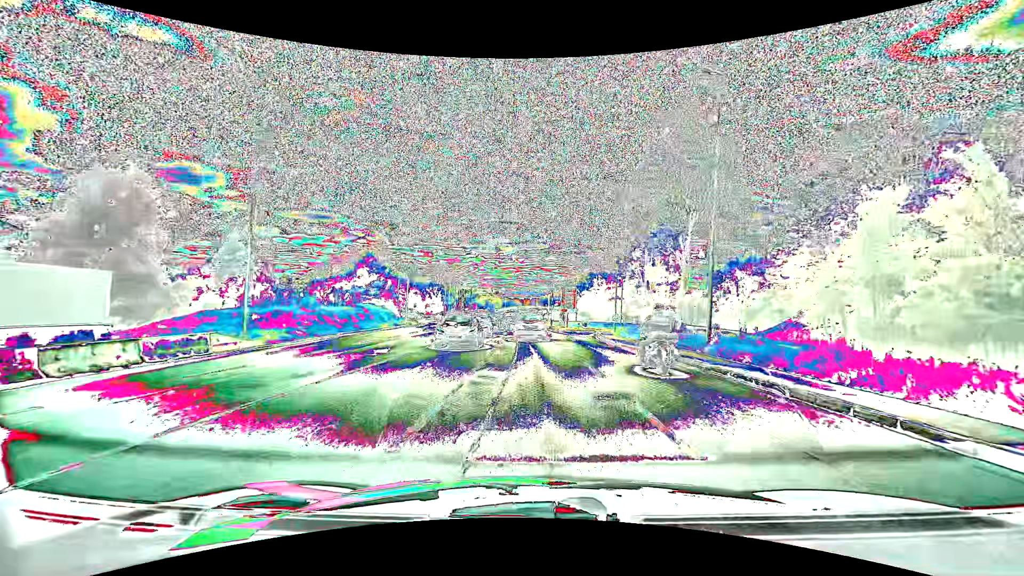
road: primary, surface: asphalt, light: Day
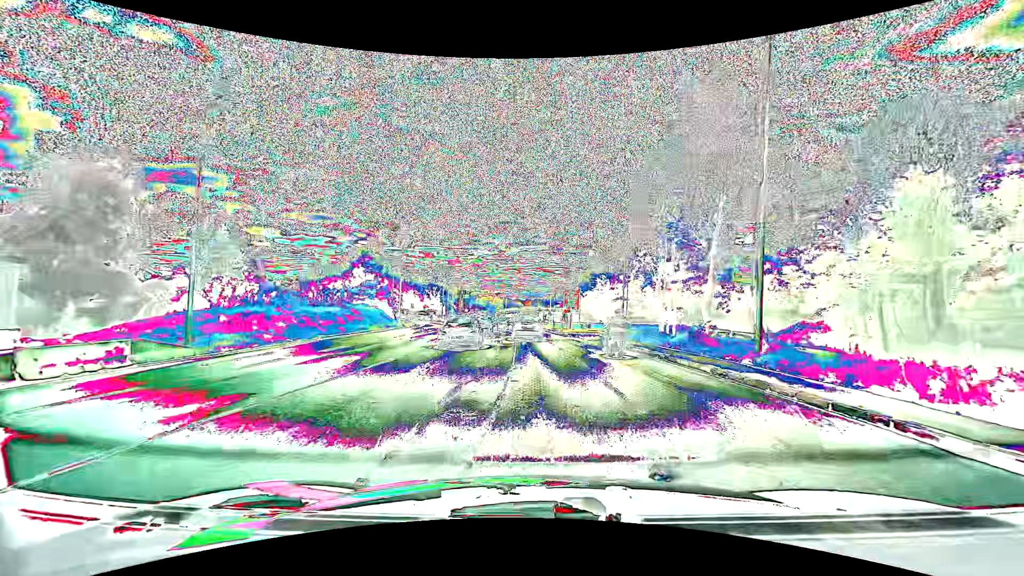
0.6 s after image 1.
(0.0, +3.9) m; 0°
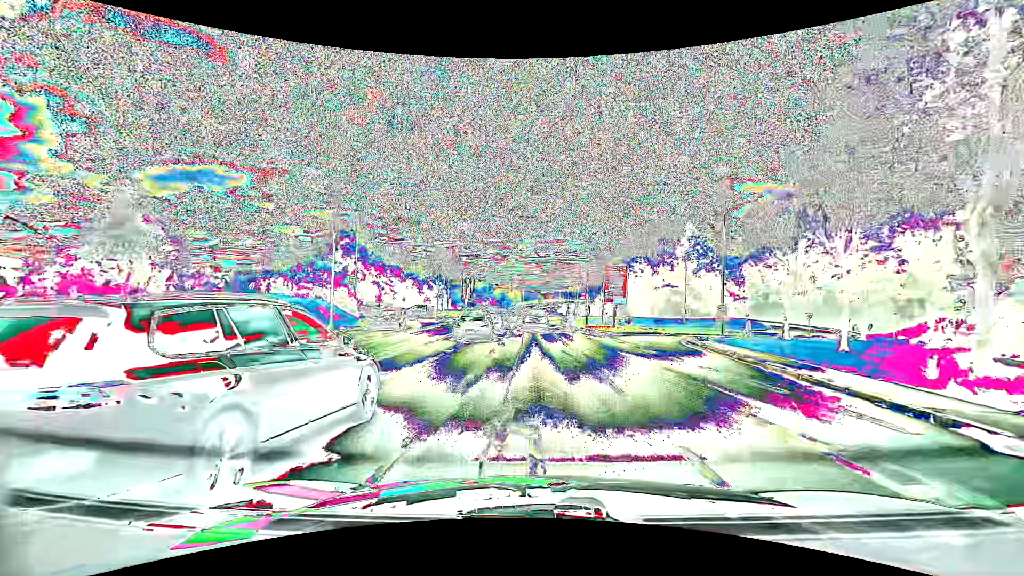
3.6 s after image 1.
(-0.5, +23.2) m; -2°
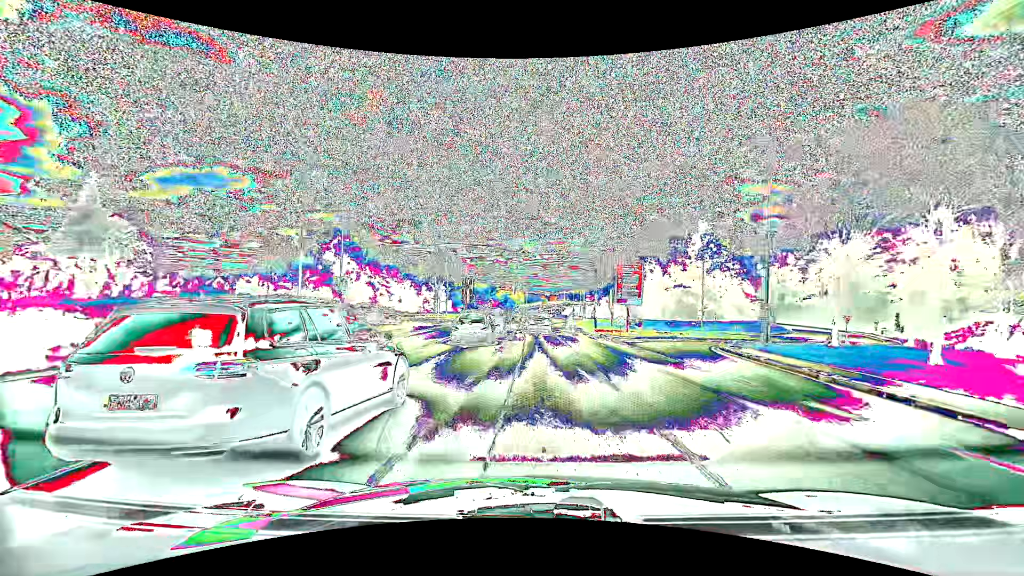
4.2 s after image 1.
(0.0, +5.1) m; -1°
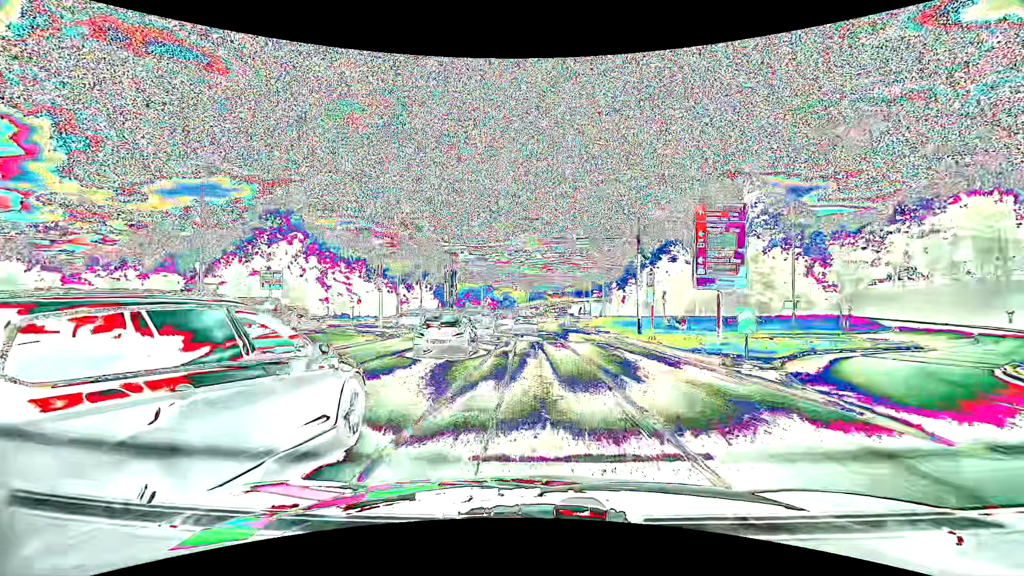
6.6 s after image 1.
(0.0, +20.1) m; 0°
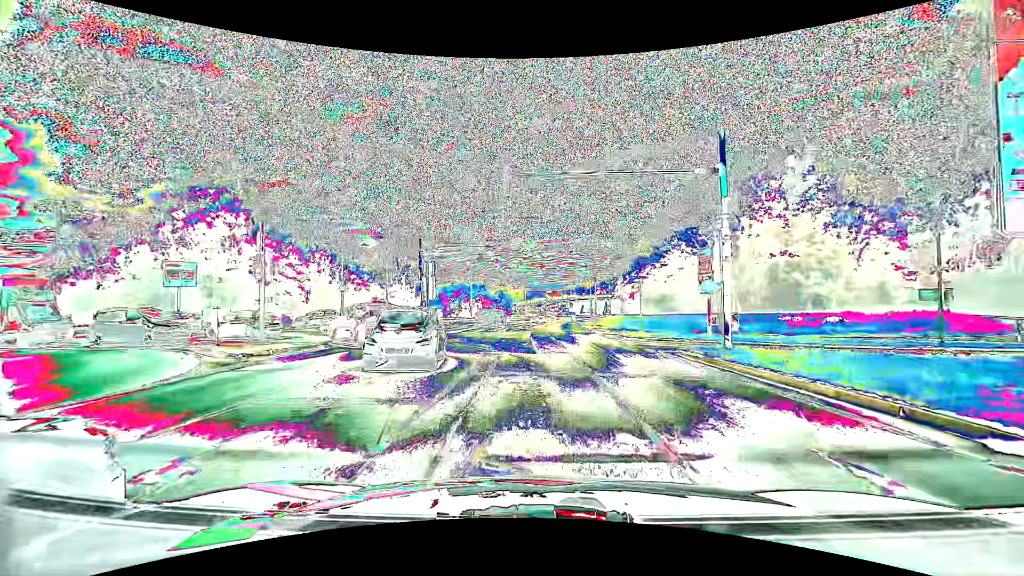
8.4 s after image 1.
(-0.1, +13.9) m; 0°
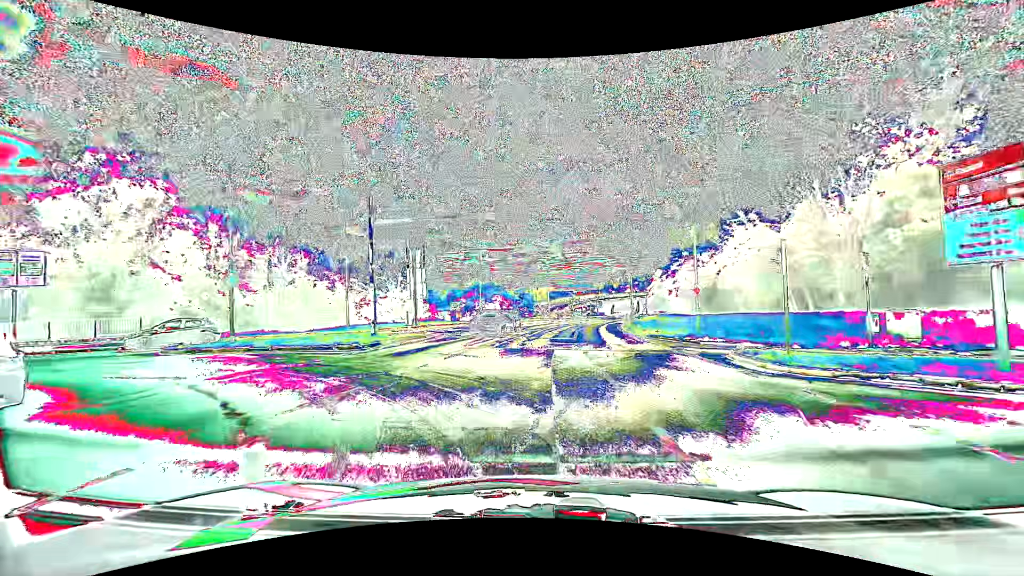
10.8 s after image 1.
(-0.1, +15.7) m; -3°
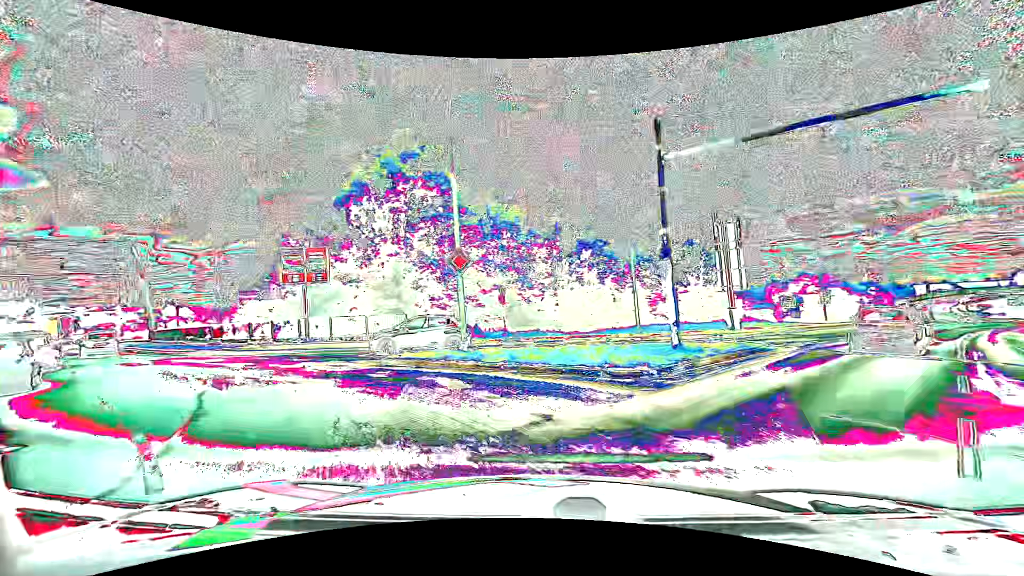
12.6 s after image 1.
(-2.4, +10.0) m; -33°
(-4, +9) (-11, +16) (-18, +22) (-26, +29) (-33, +36) (-40, +43) (-47, +50) (-54, +57) (-61, +65) (-68, +72) m
